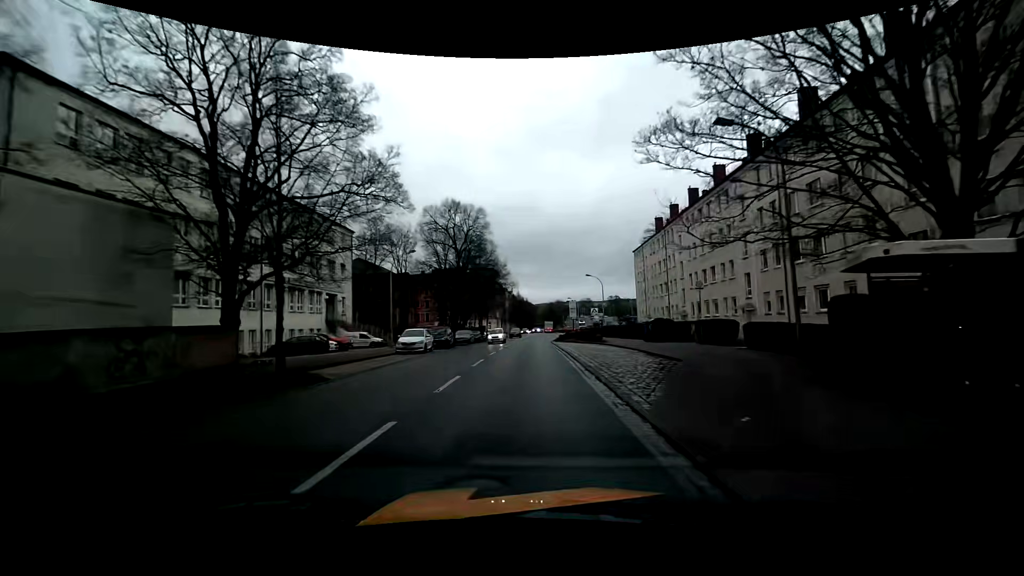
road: primary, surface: asphalt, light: Day
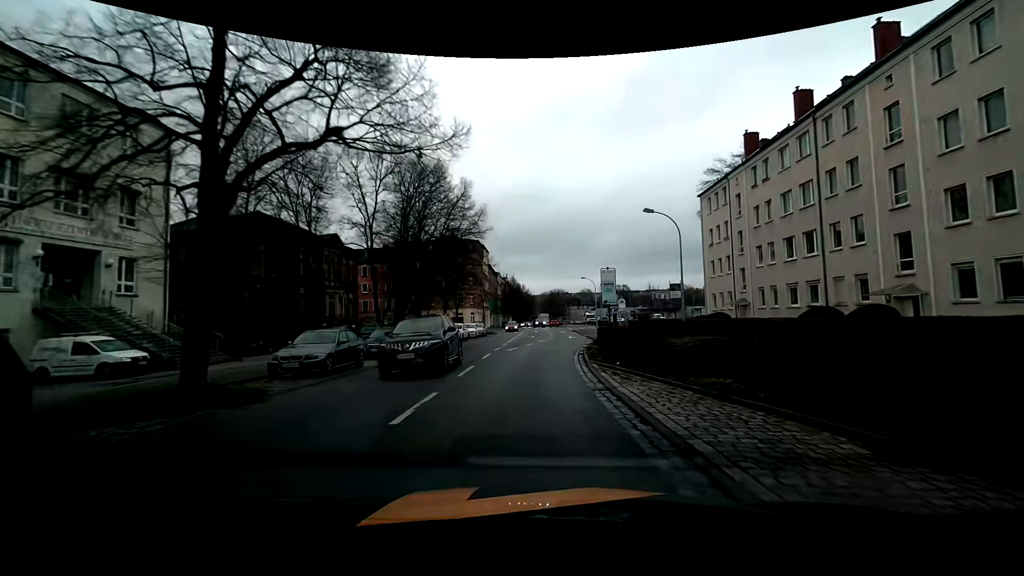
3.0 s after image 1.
(-0.2, +32.9) m; 0°
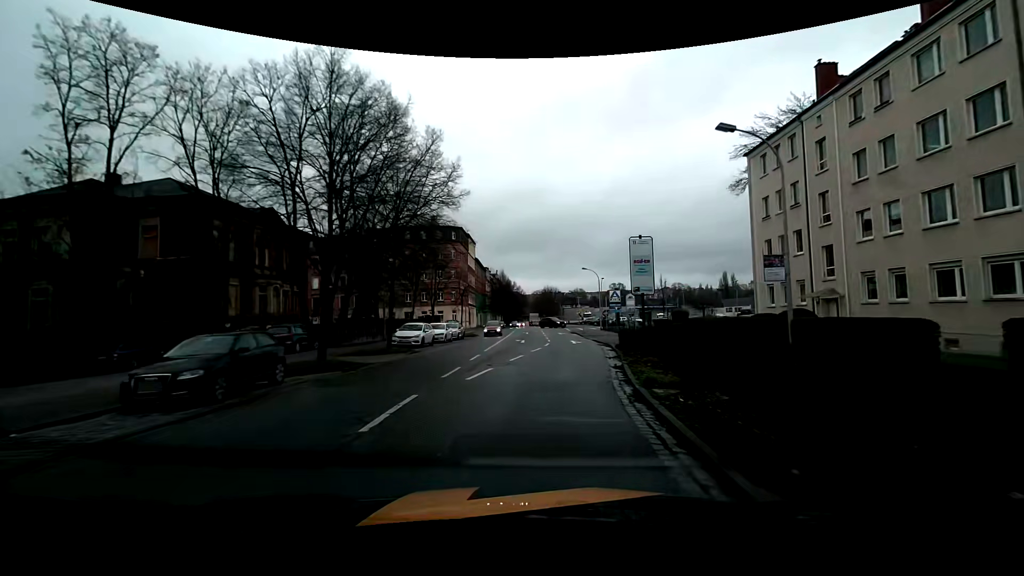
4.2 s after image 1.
(+0.1, +12.7) m; +1°
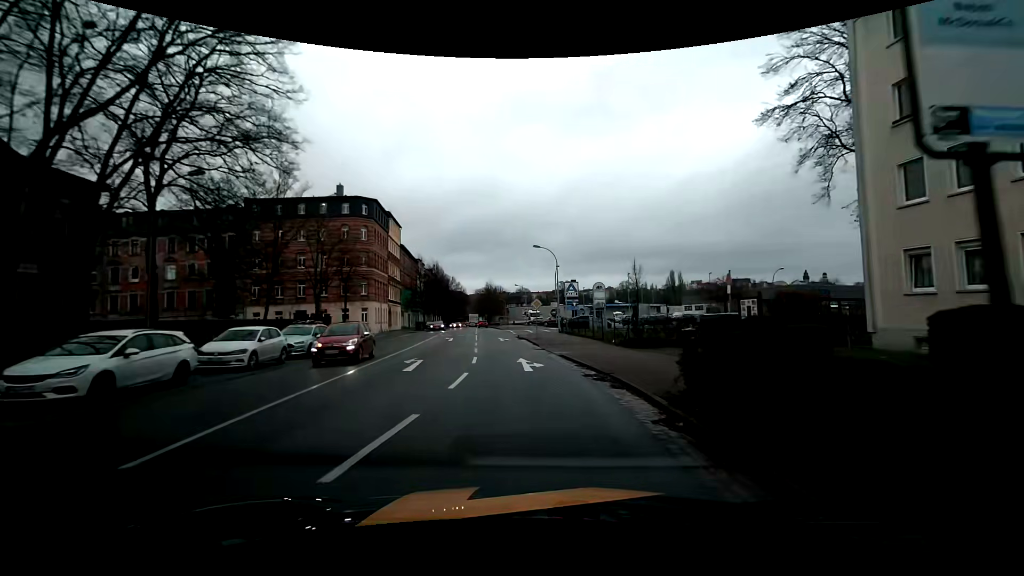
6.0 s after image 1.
(+1.2, +18.7) m; +6°
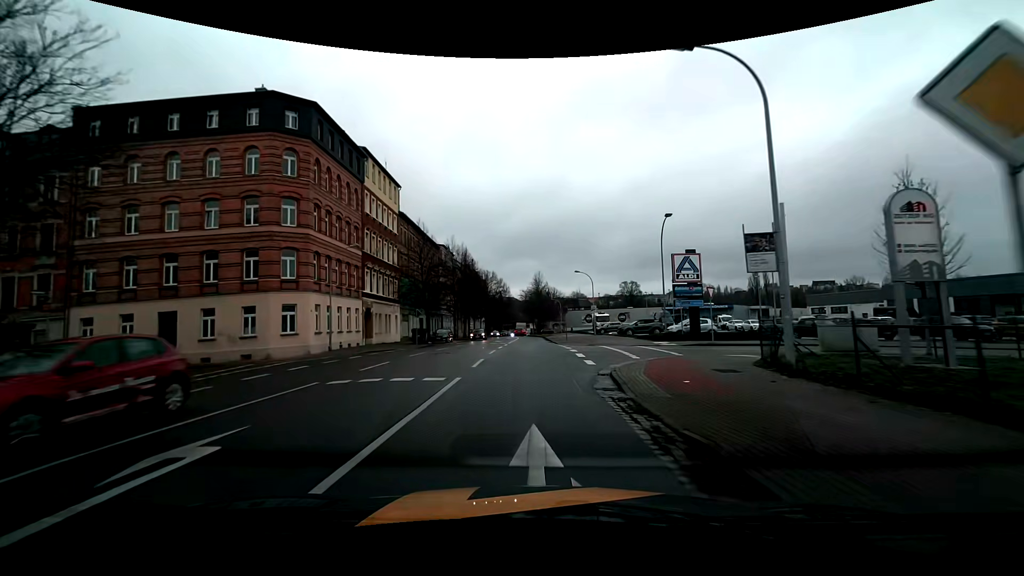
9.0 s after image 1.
(-1.7, +32.4) m; -6°
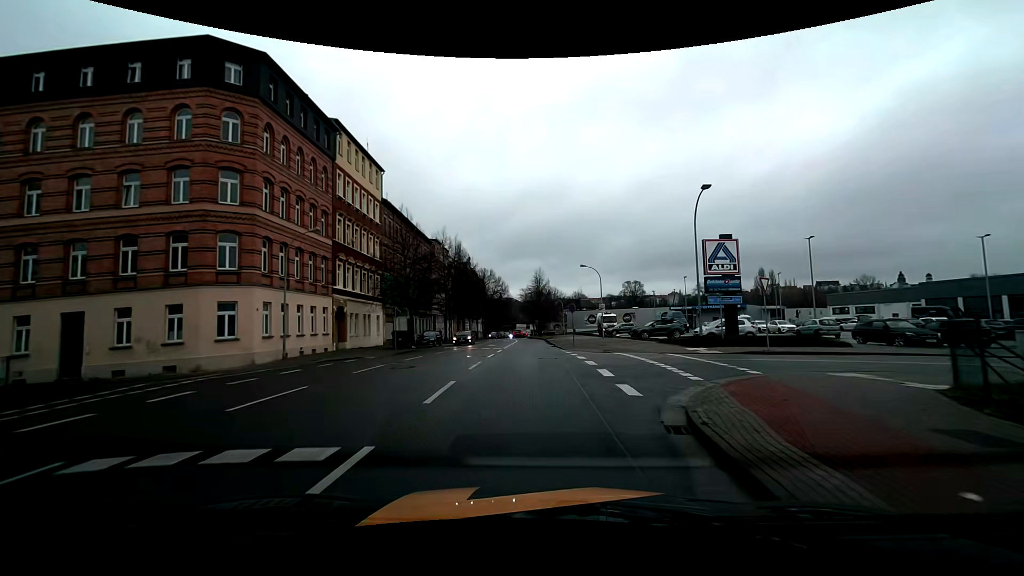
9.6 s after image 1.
(0.0, +6.8) m; 0°
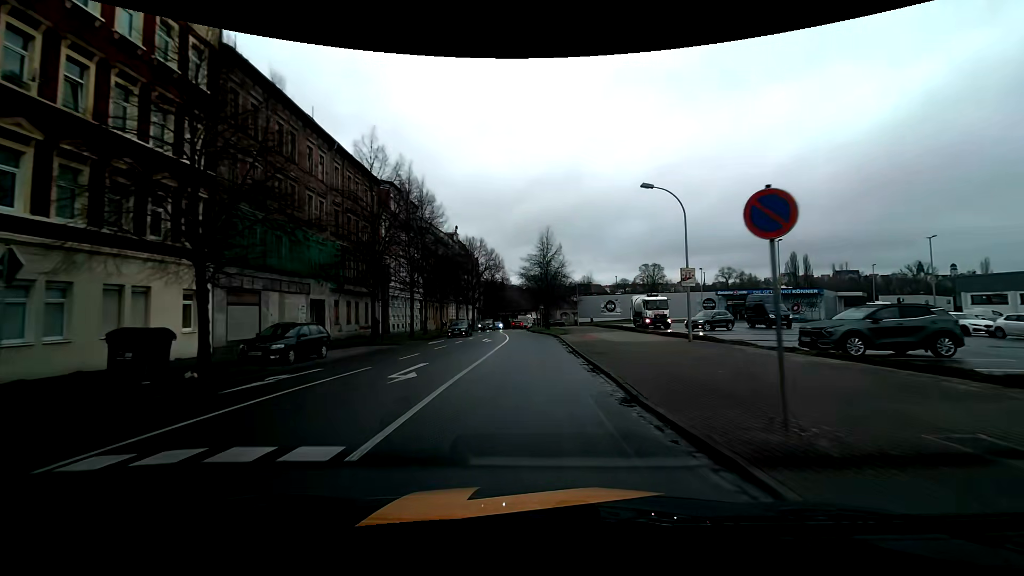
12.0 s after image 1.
(0.0, +27.5) m; 0°
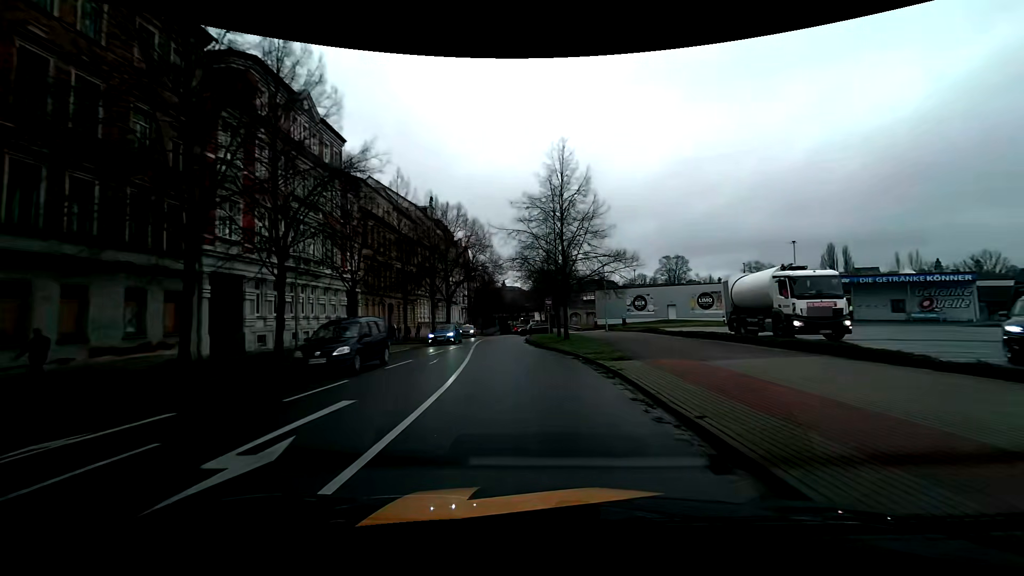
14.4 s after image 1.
(0.0, +26.7) m; 0°
(0, +10) (-1, +20) (-2, +30) (-2, +40) (-2, +50) (-2, +60) (-2, +70) (-2, +80) (-2, +90) (-2, +100) m
